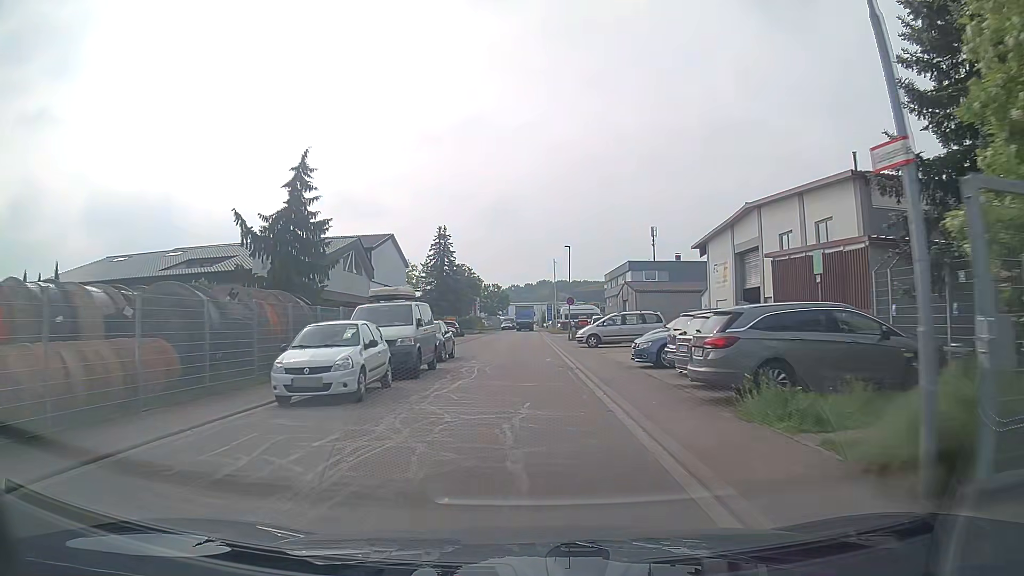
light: Day
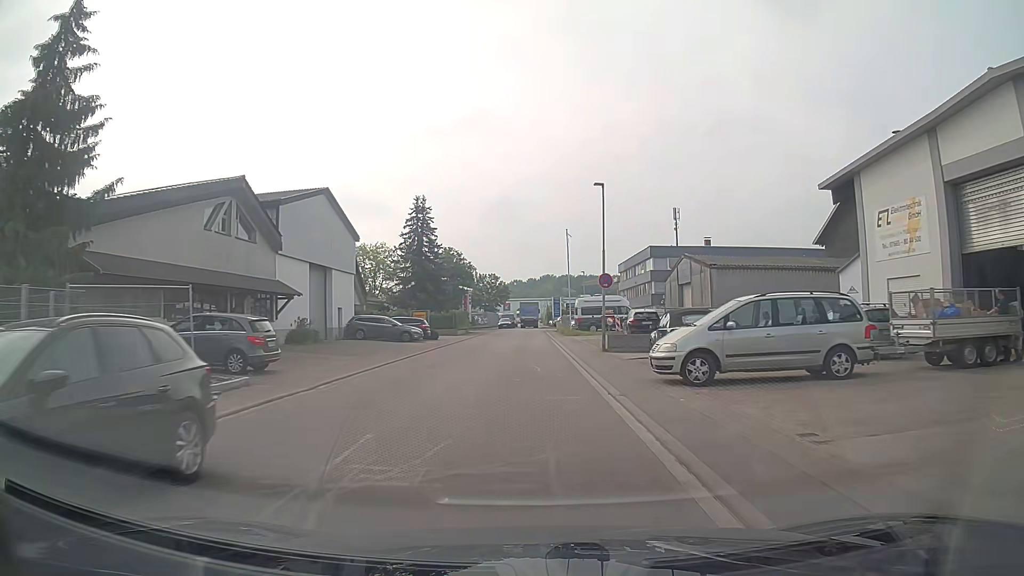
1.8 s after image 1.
(0.0, +20.7) m; -1°
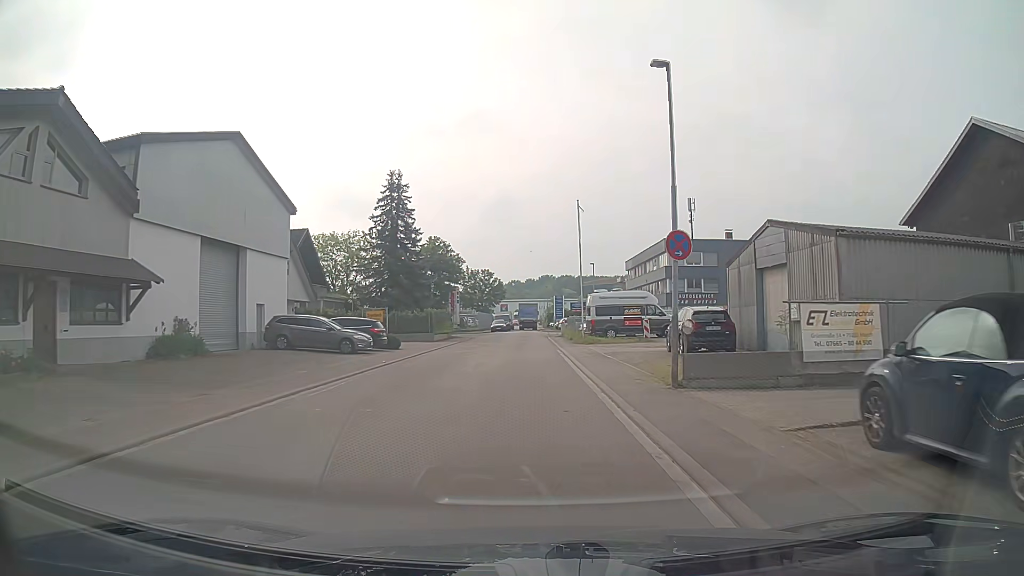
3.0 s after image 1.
(+0.2, +13.2) m; +1°
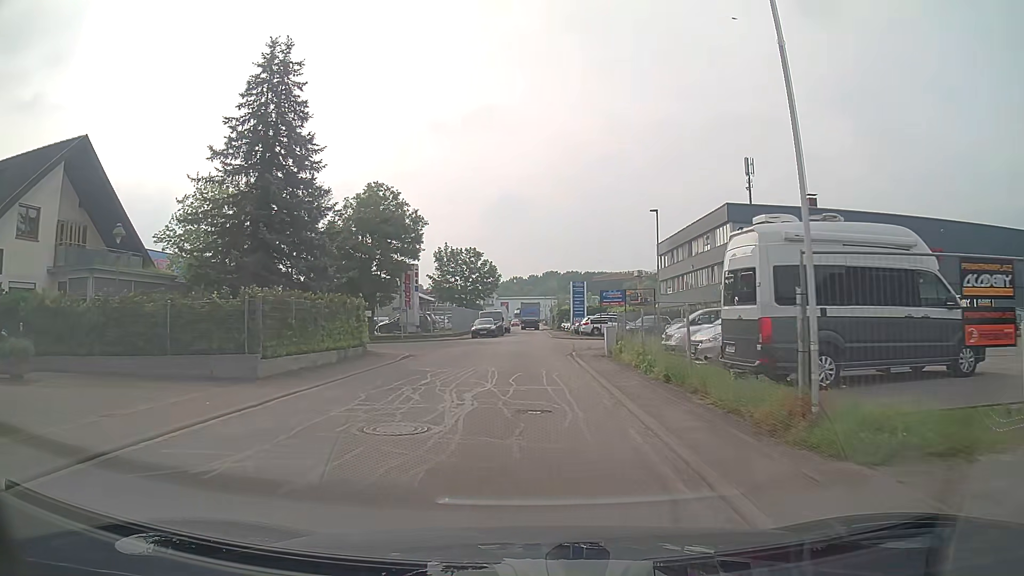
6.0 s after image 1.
(-0.2, +30.0) m; -1°
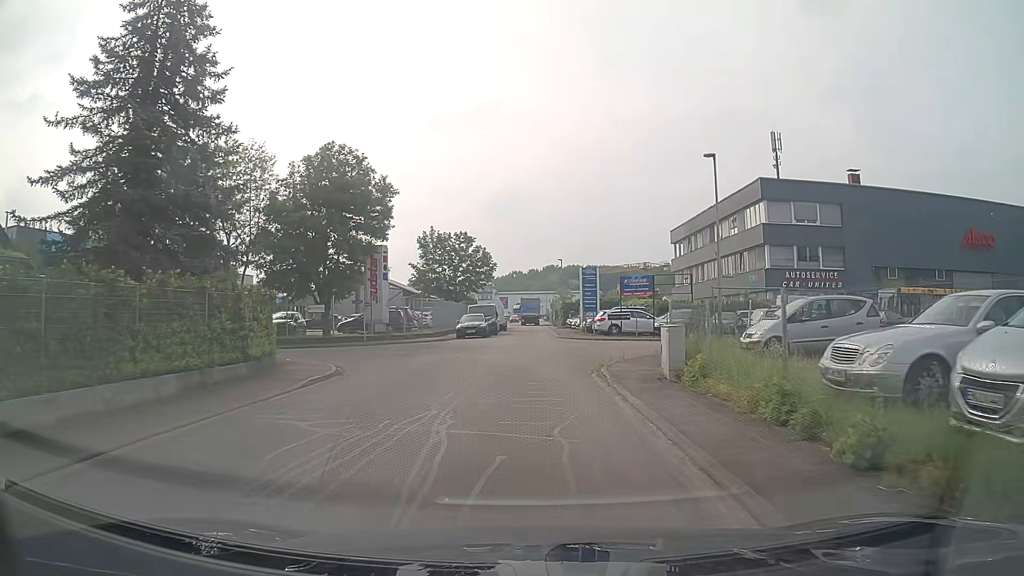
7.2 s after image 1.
(+0.1, +10.3) m; +1°
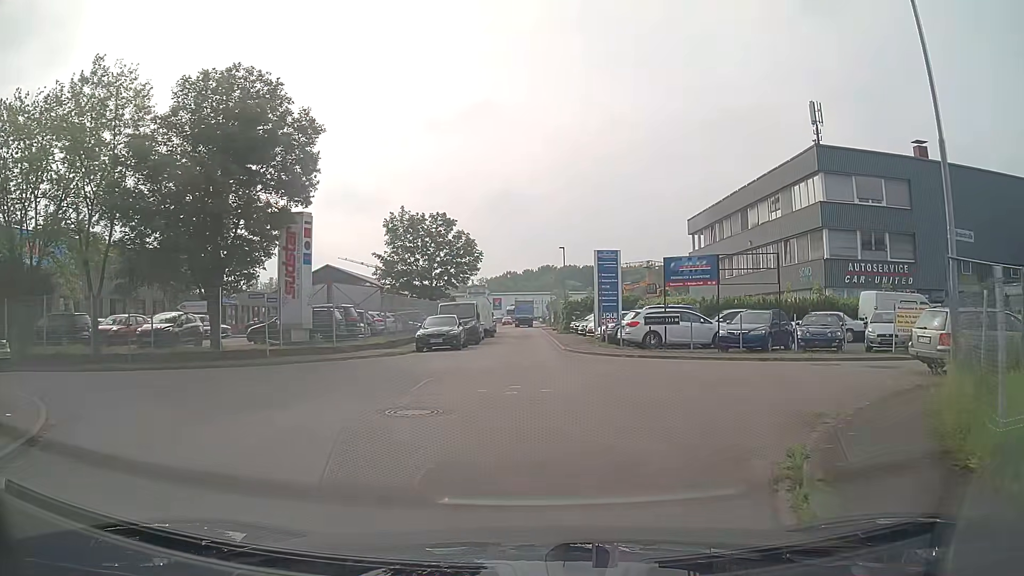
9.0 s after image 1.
(-0.1, +12.7) m; 0°
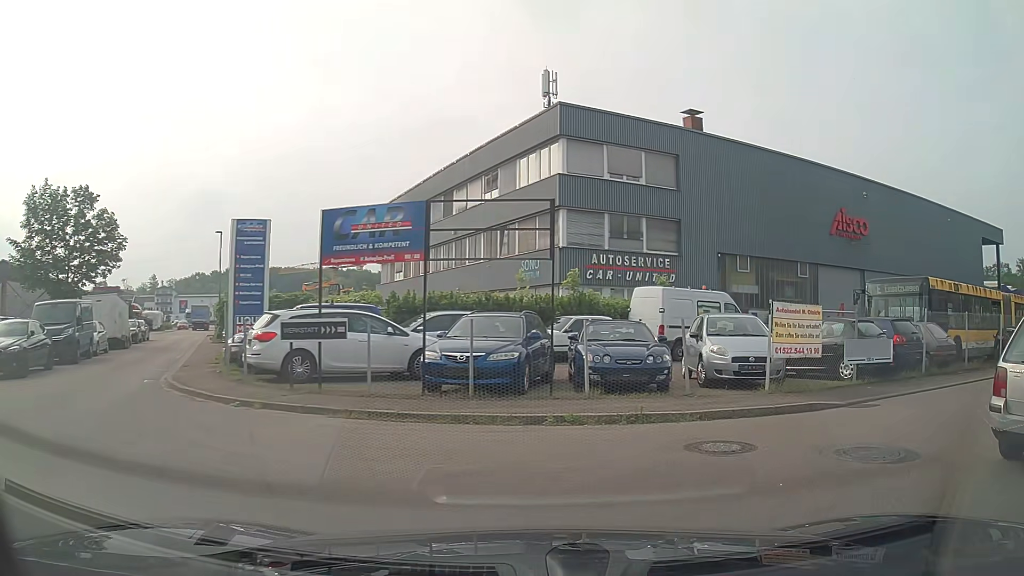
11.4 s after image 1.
(+2.0, +10.8) m; +28°
